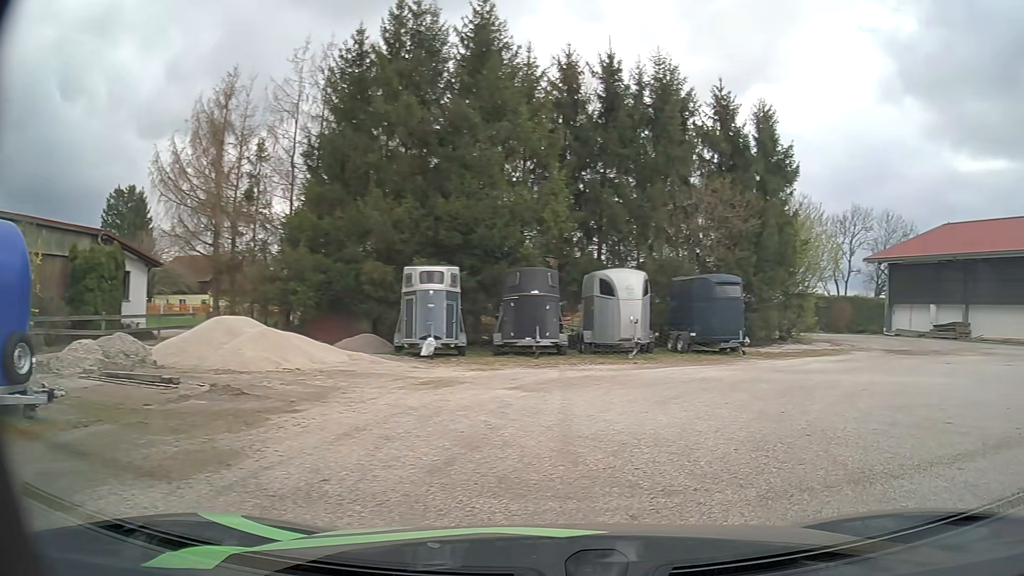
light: Day
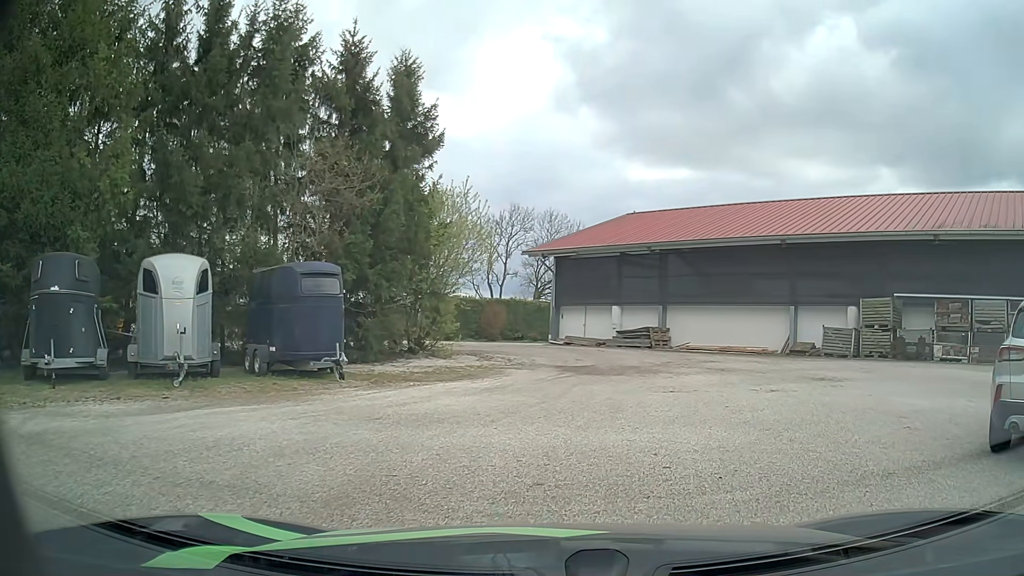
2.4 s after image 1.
(+2.2, +6.5) m; +31°
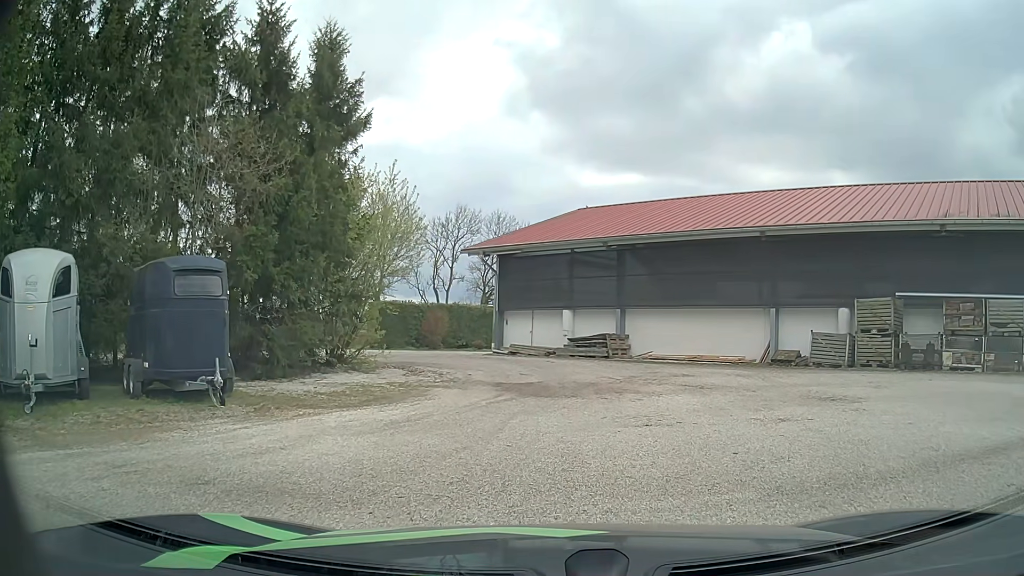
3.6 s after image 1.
(+0.1, +3.3) m; +4°
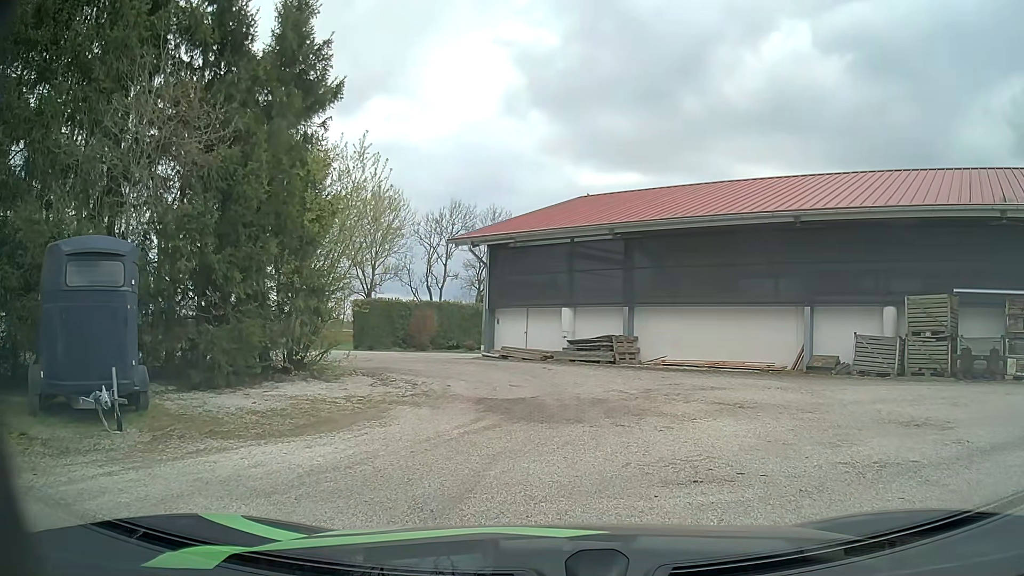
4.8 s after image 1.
(0.0, +3.0) m; +1°
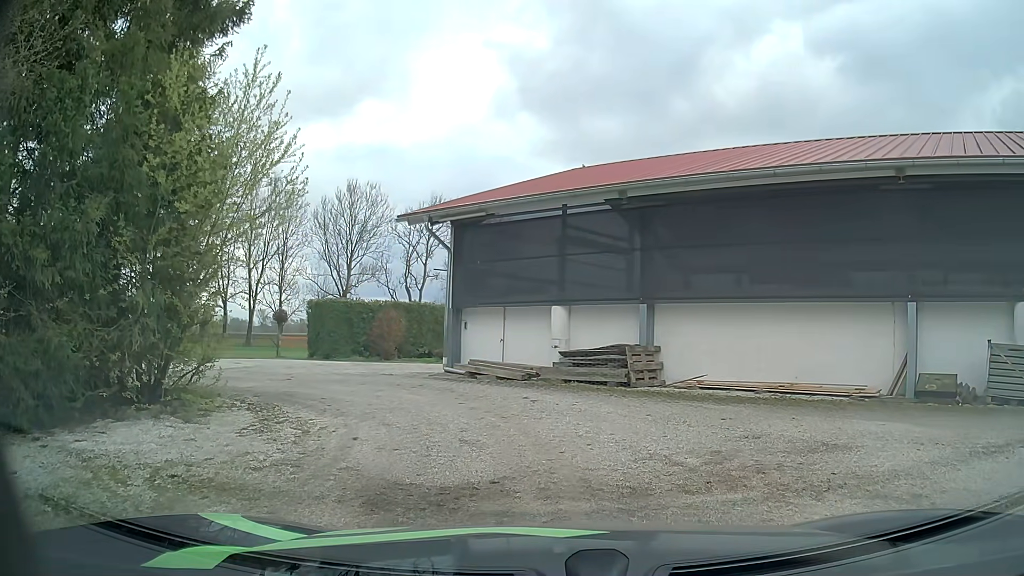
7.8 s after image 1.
(0.0, +5.9) m; +2°
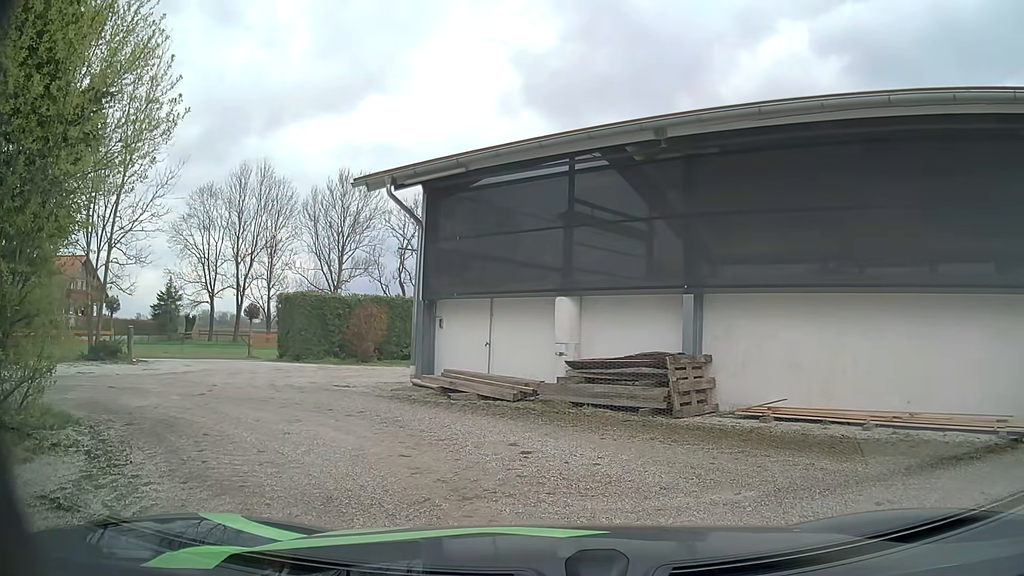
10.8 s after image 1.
(0.0, +4.2) m; 0°
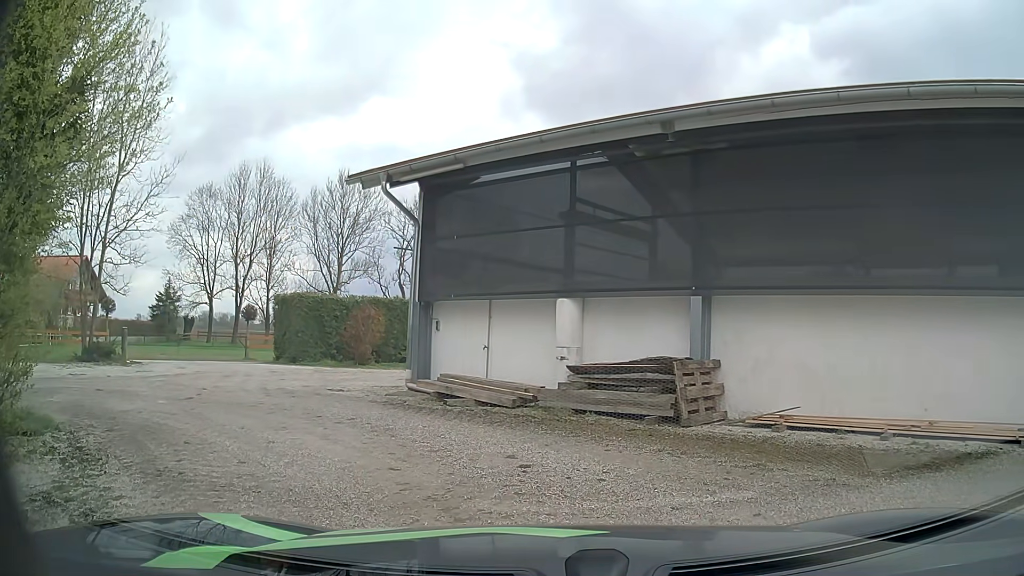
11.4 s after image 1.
(0.0, +0.5) m; 0°
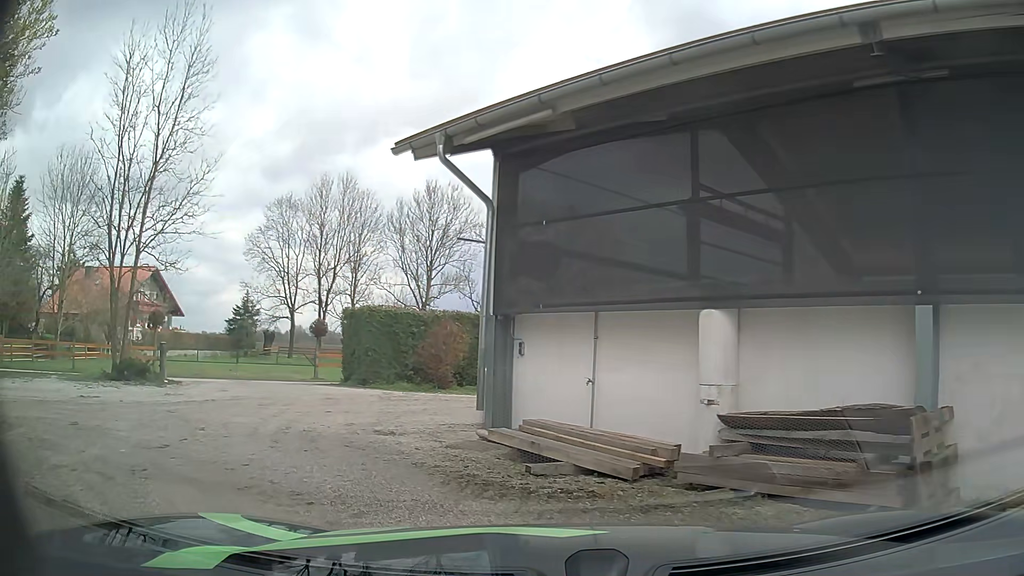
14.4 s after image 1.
(-0.2, +3.9) m; -10°
(-5, +8) (-14, +8) (-23, +2) (-32, -2) (-41, -6) (-50, -10) (-60, -13) (-70, -14) (-79, -16) (-89, -20) m
